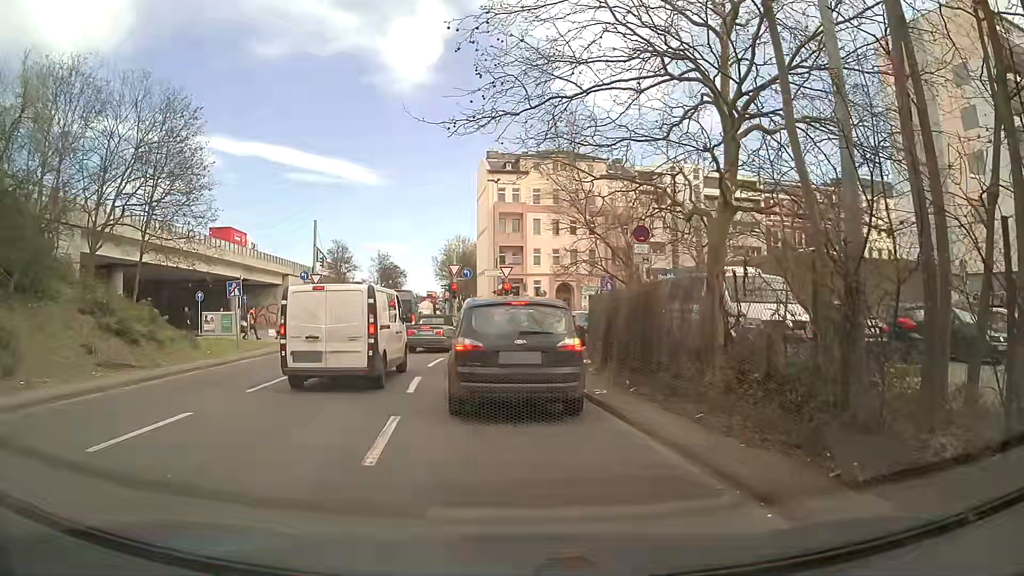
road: motorway_link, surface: asphalt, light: Day
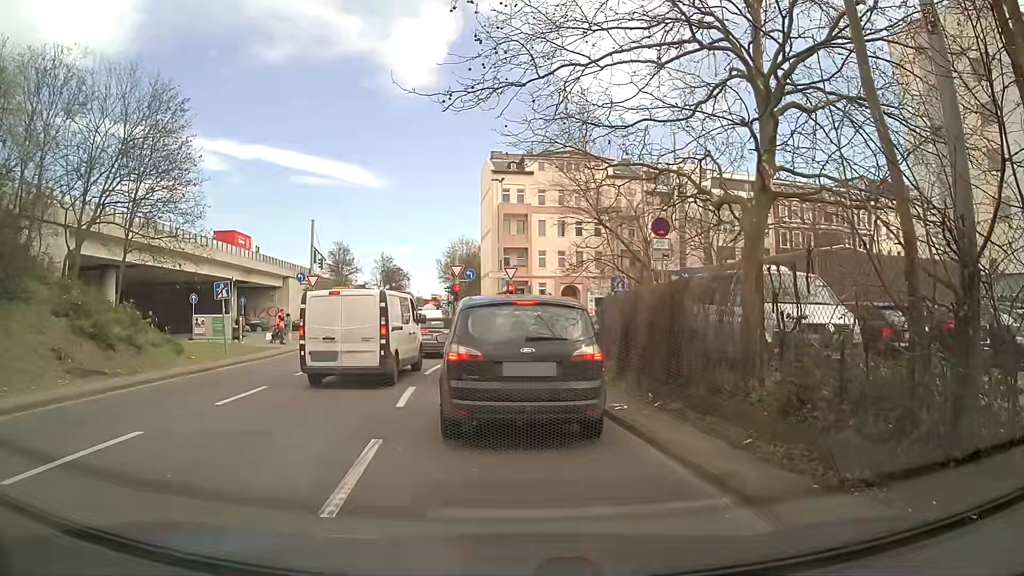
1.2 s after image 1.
(-0.1, +1.5) m; -3°
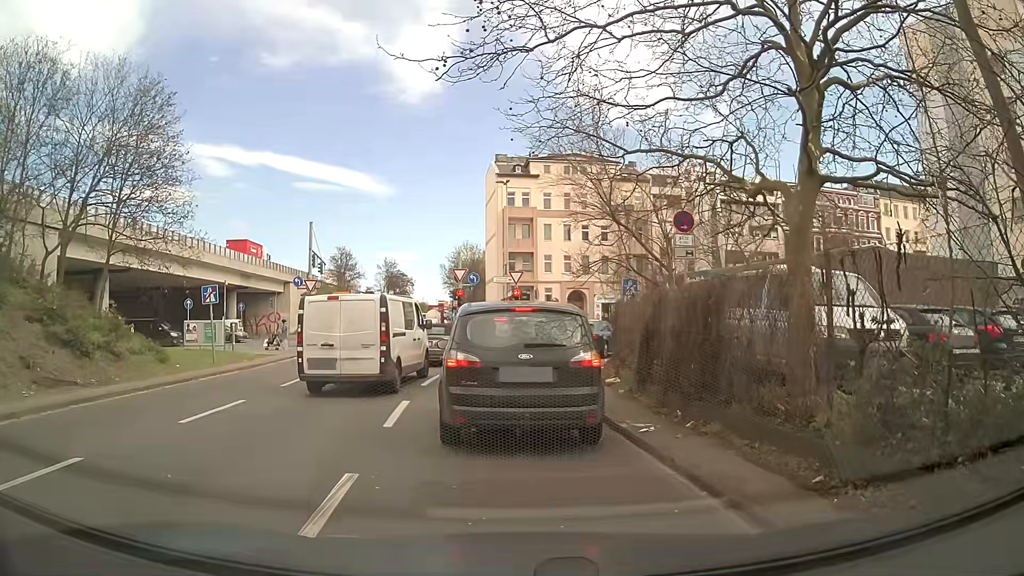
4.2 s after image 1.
(0.0, +1.5) m; 0°
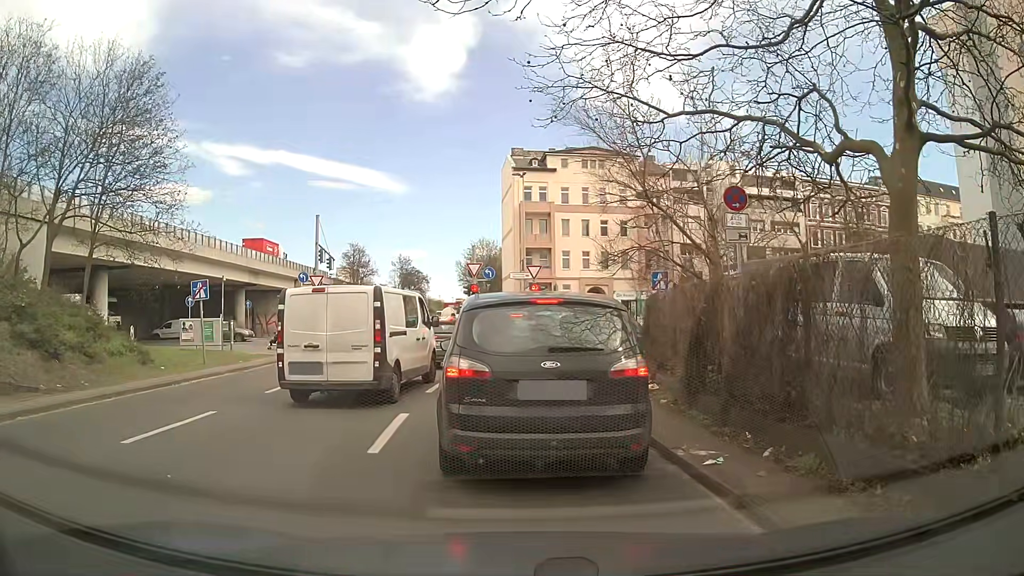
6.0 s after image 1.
(0.0, +2.1) m; 0°
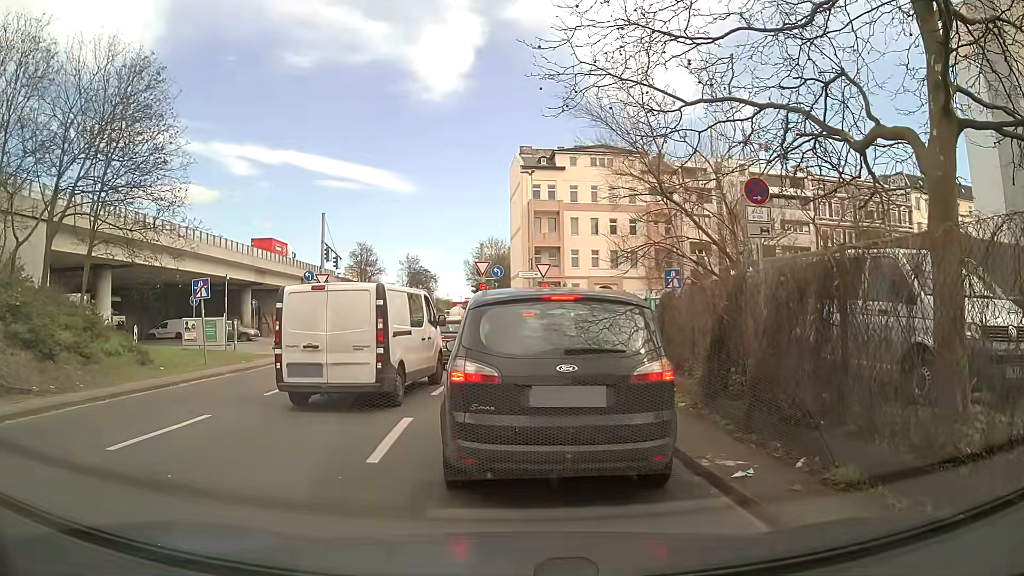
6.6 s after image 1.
(0.0, +0.5) m; 0°
